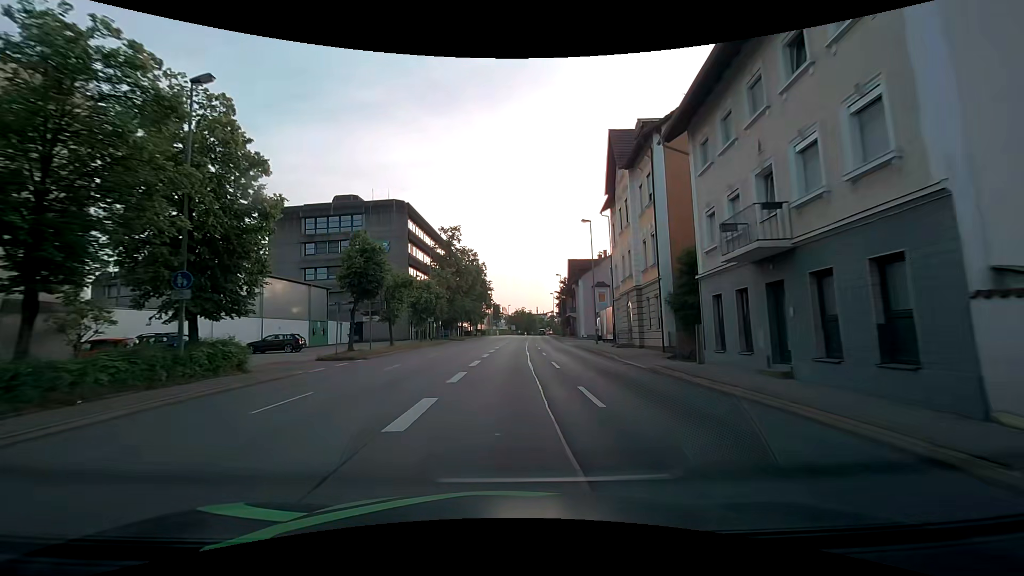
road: primary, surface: asphalt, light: Day
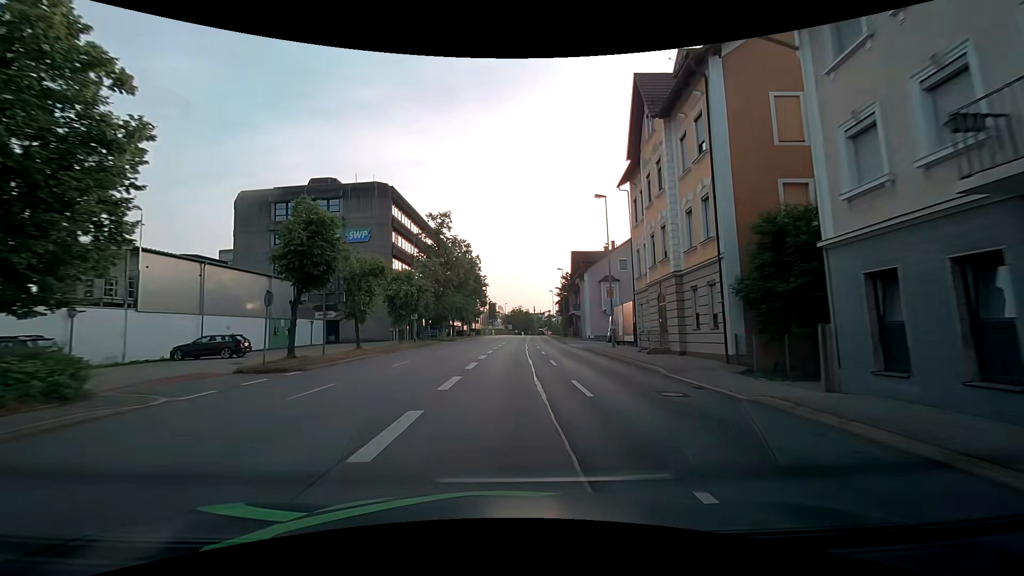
(+0.1, +7.5) m; +1°
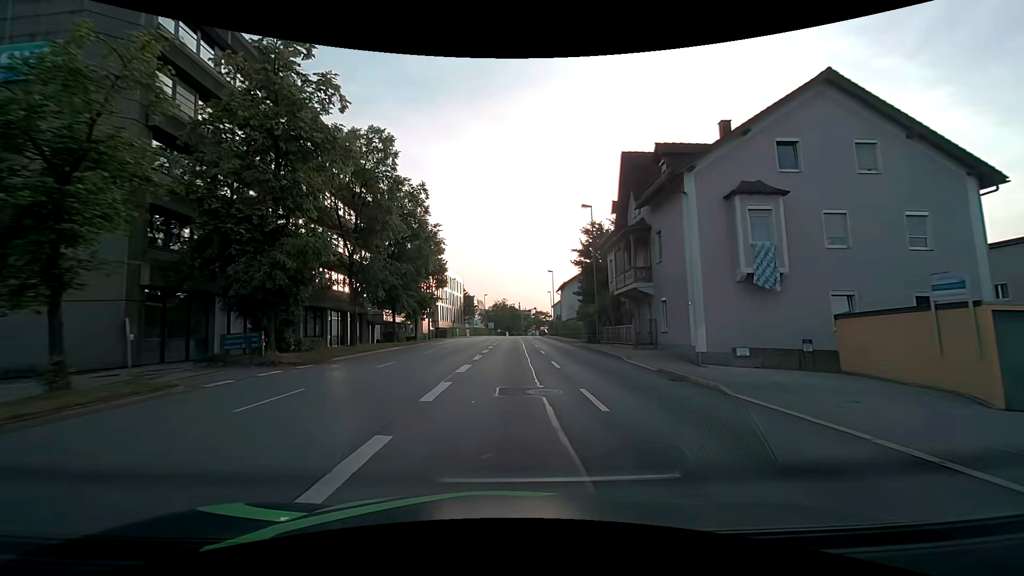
(+0.7, +37.9) m; +2°
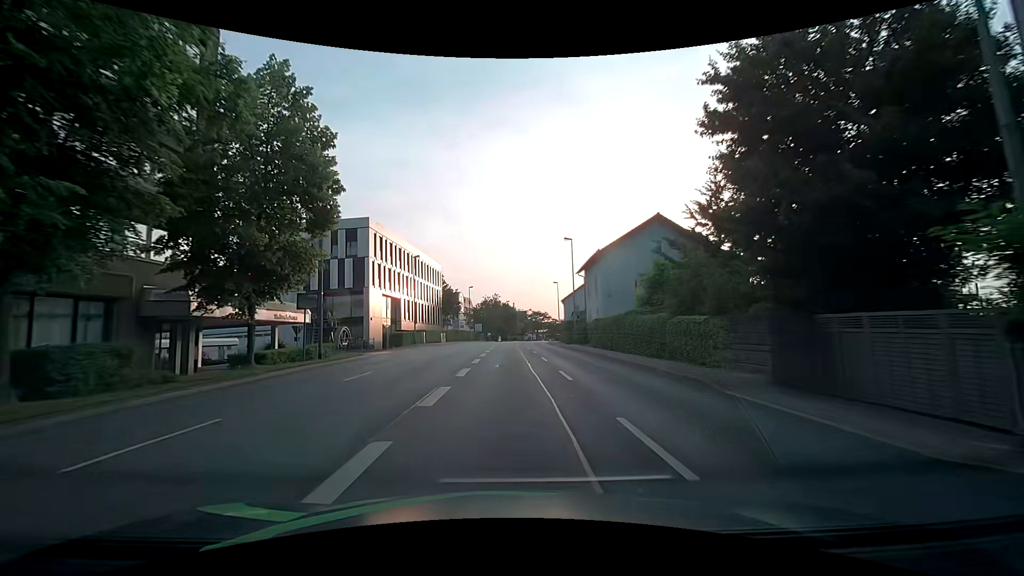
(+0.1, +30.4) m; 0°
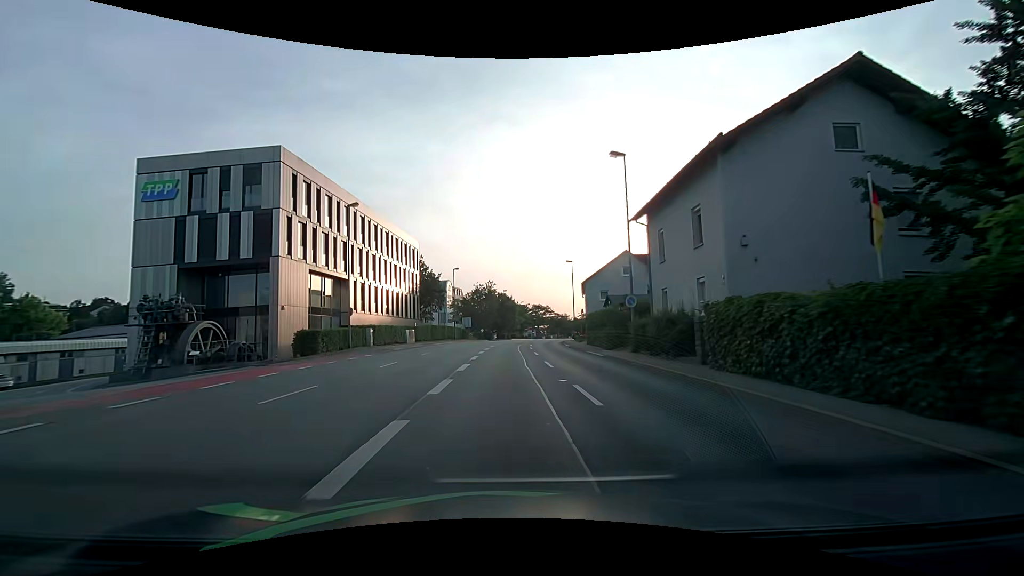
(0.0, +22.8) m; 0°
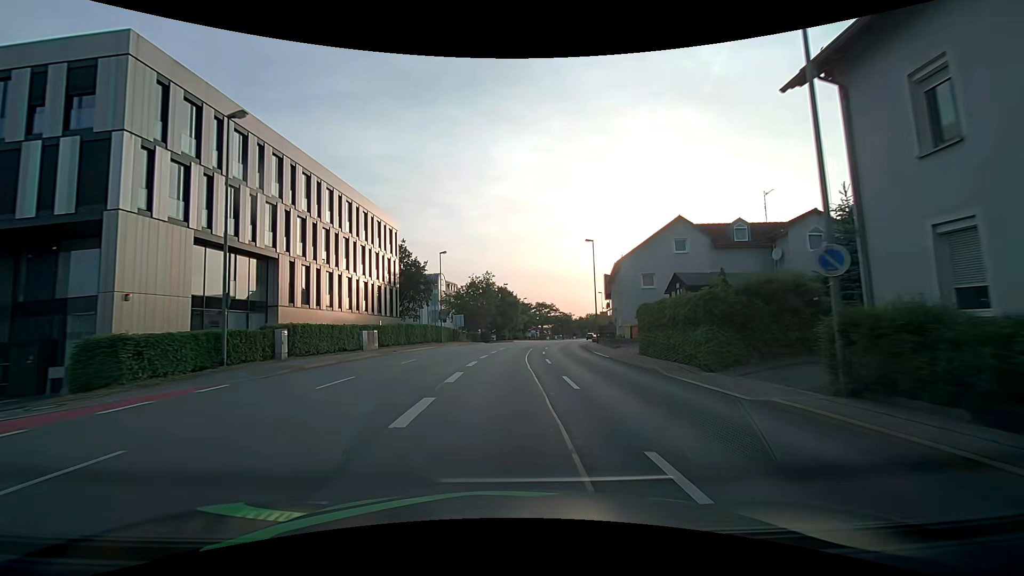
(+0.2, +15.3) m; +1°
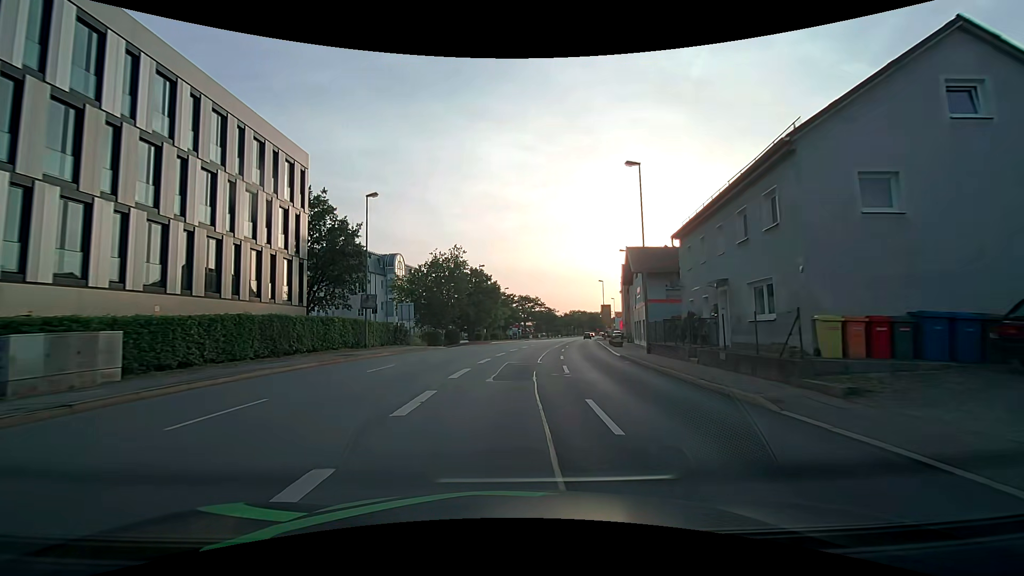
(+0.2, +23.0) m; +2°
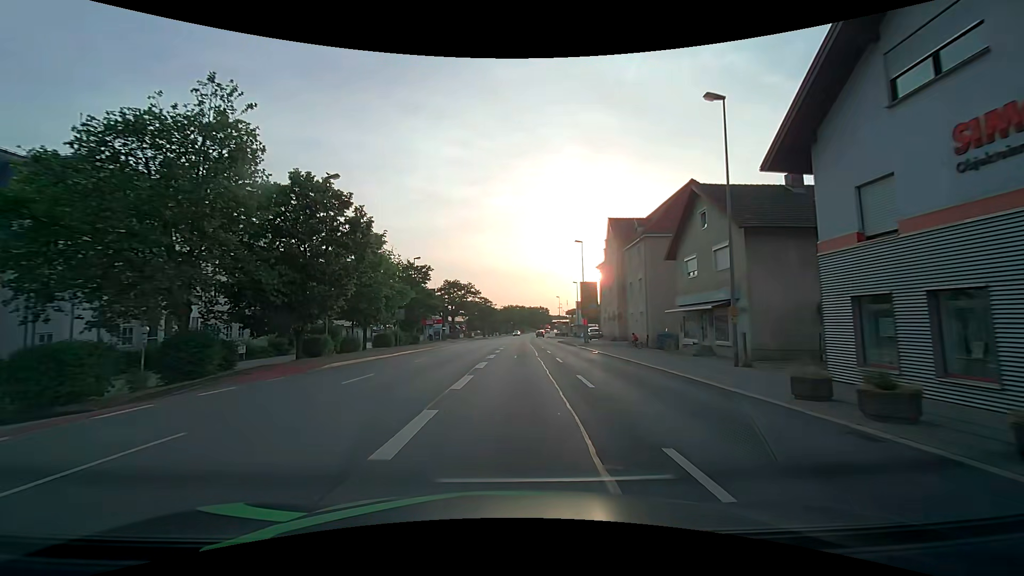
(+2.5, +38.3) m; +8°
(0, +10) (0, +20) (+1, +30) (+1, +40) (+1, +50) (+2, +60) (+2, +70) (+2, +80) (+3, +90) (+3, +100) m
